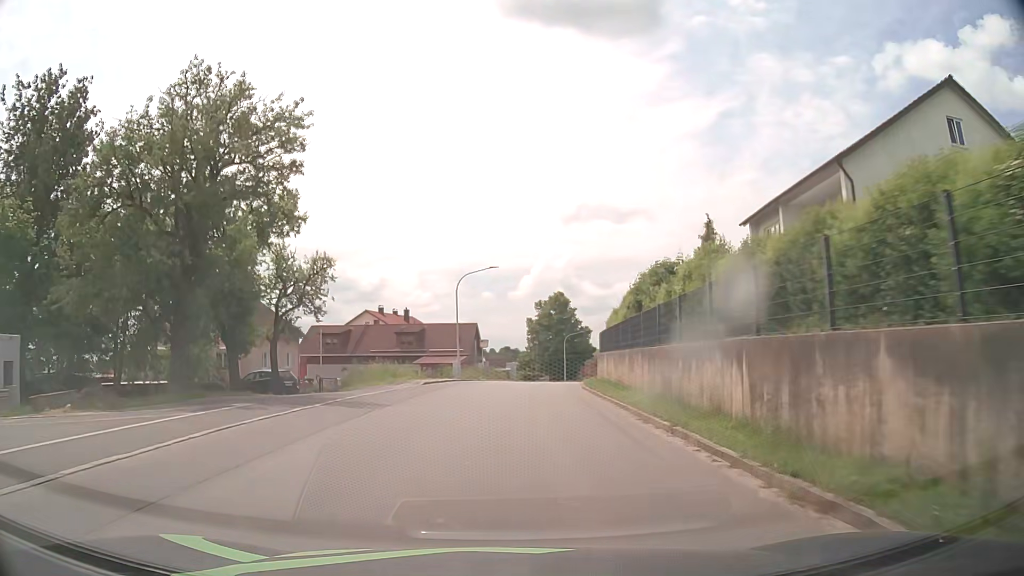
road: tertiary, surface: asphalt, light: Day
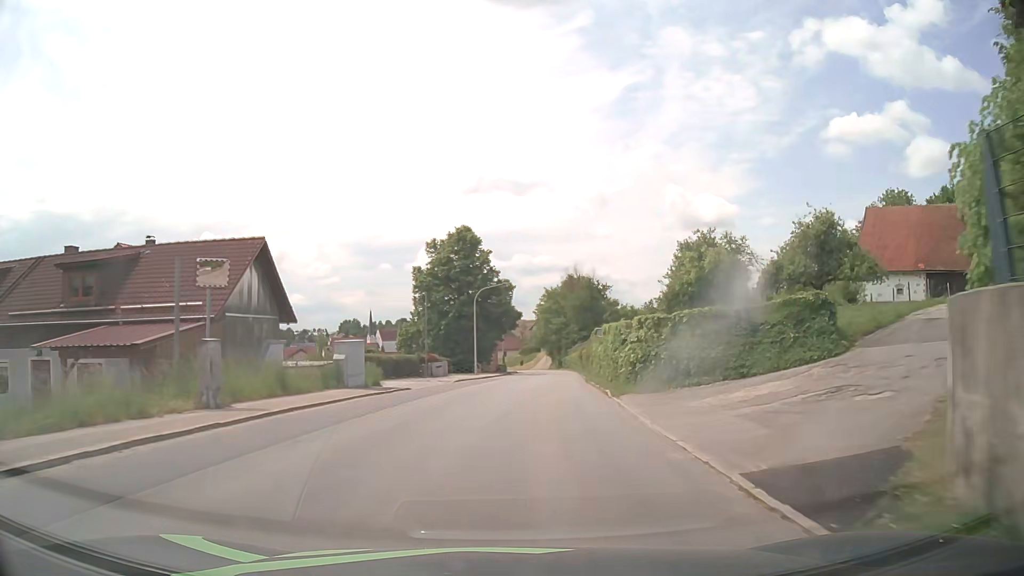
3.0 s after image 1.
(+2.3, +39.2) m; +8°
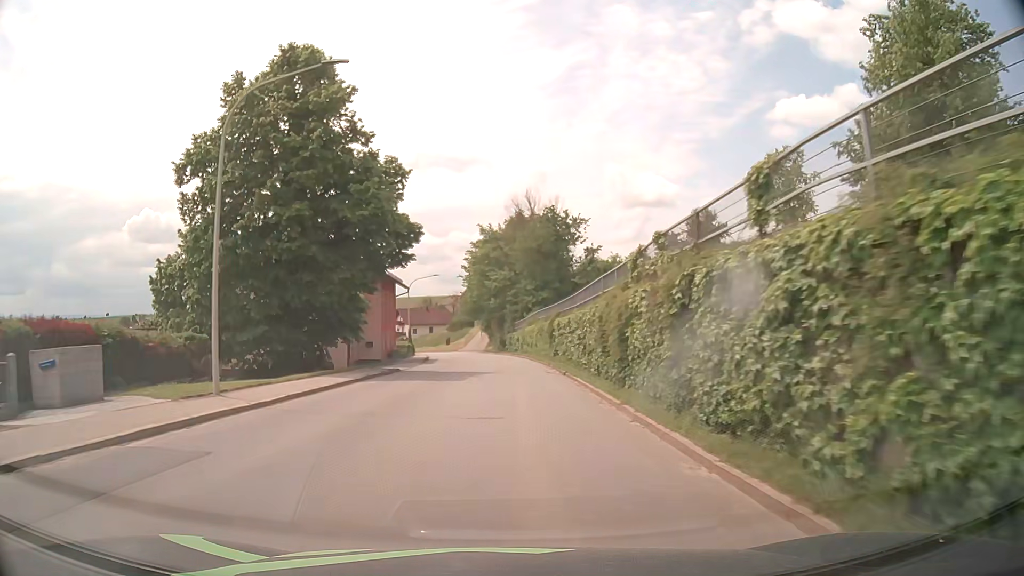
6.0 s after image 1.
(+2.7, +39.6) m; +6°
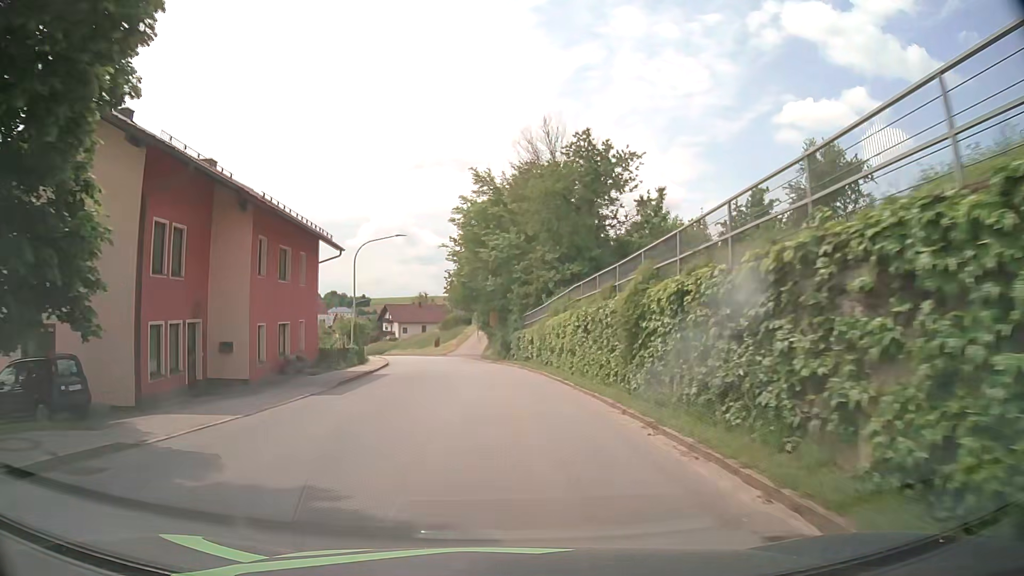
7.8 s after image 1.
(0.0, +23.5) m; 0°
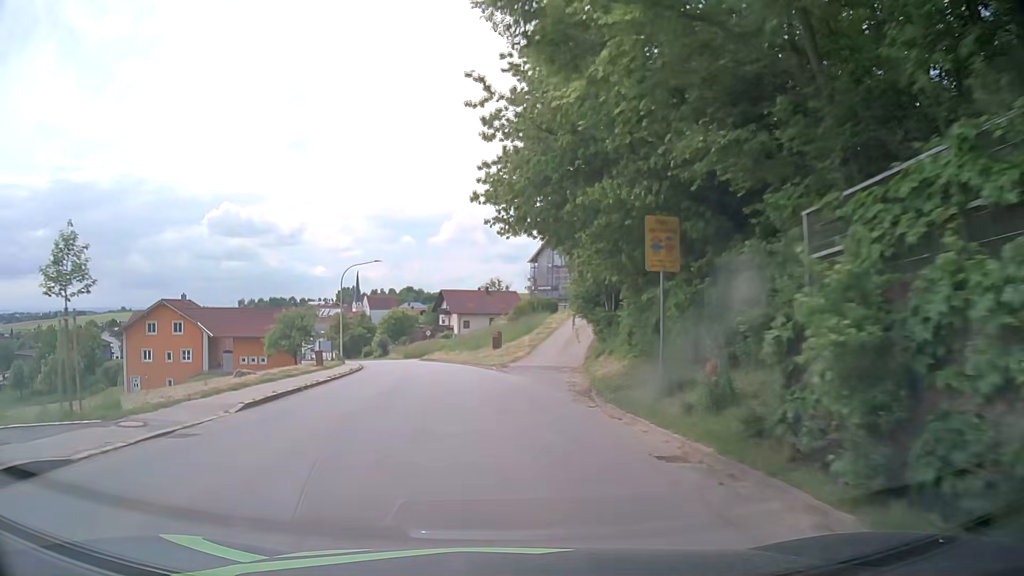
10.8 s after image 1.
(-2.2, +38.2) m; -7°
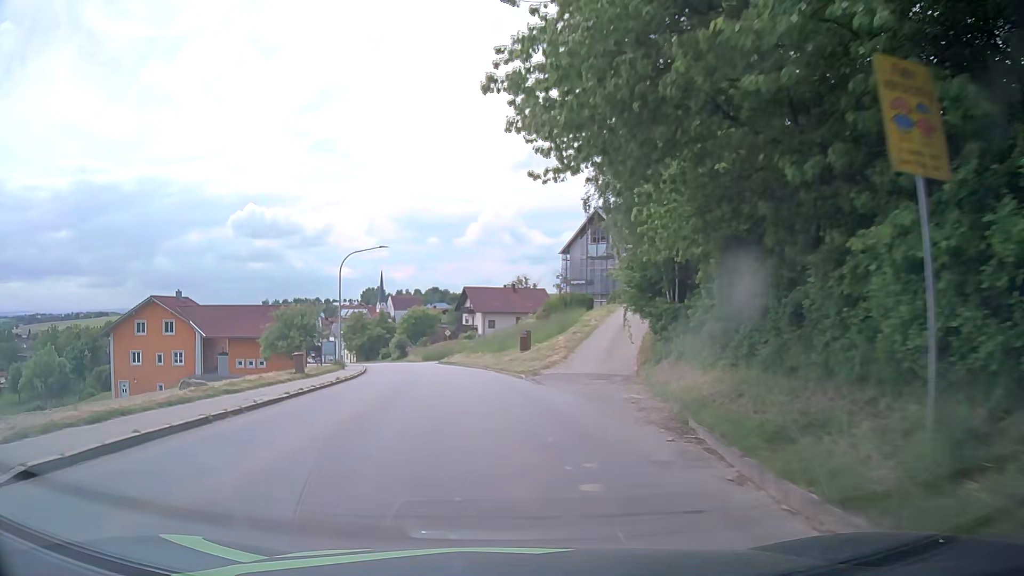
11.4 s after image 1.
(-0.1, +7.6) m; -2°
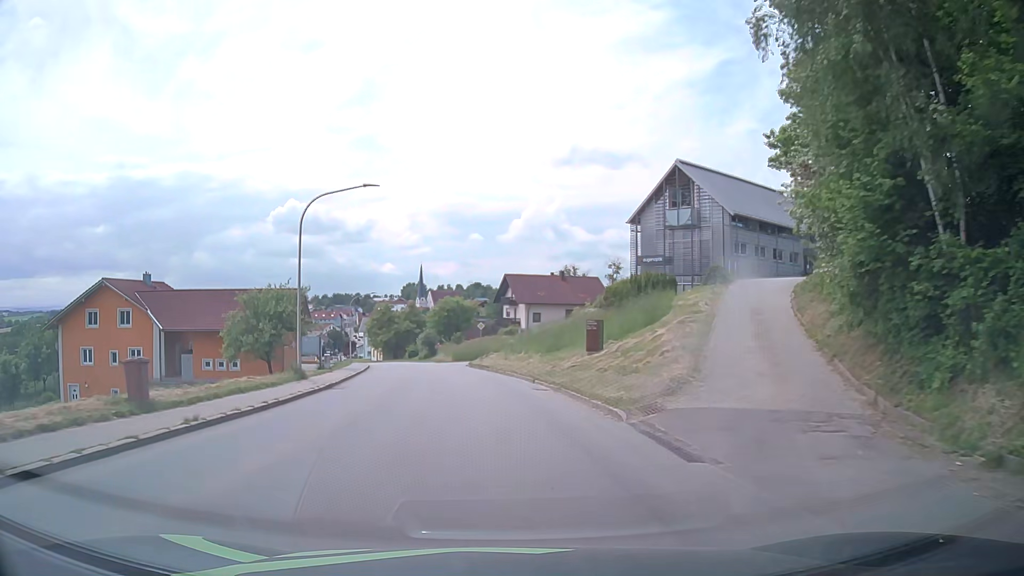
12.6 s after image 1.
(-0.5, +15.2) m; -3°
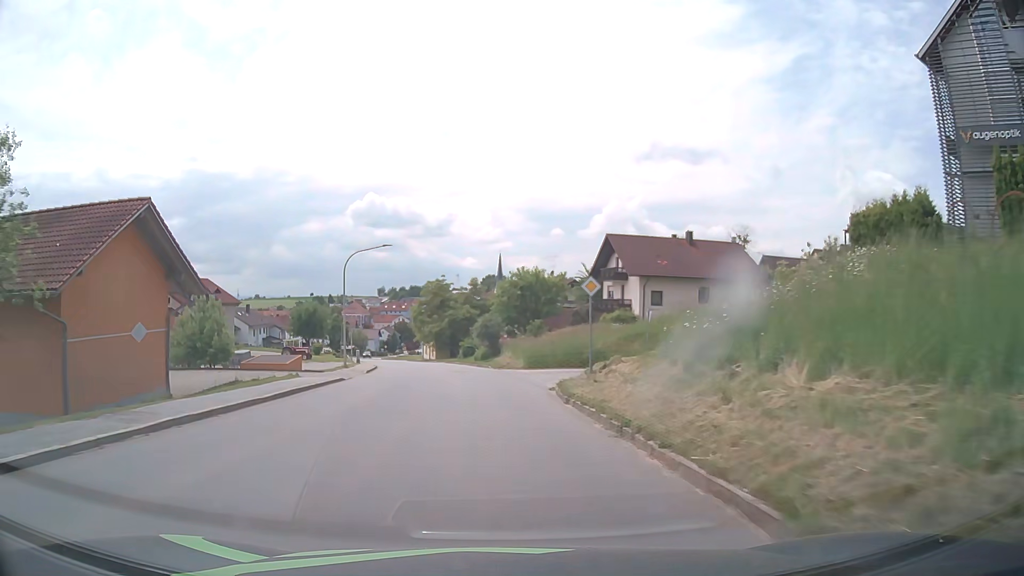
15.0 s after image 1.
(-2.0, +30.6) m; -7°
(0, +10) (-1, +20) (-2, +30) (-3, +40) (-5, +50) (-7, +60) (-9, +69) (-11, +79) (-14, +89) (-17, +98) m
